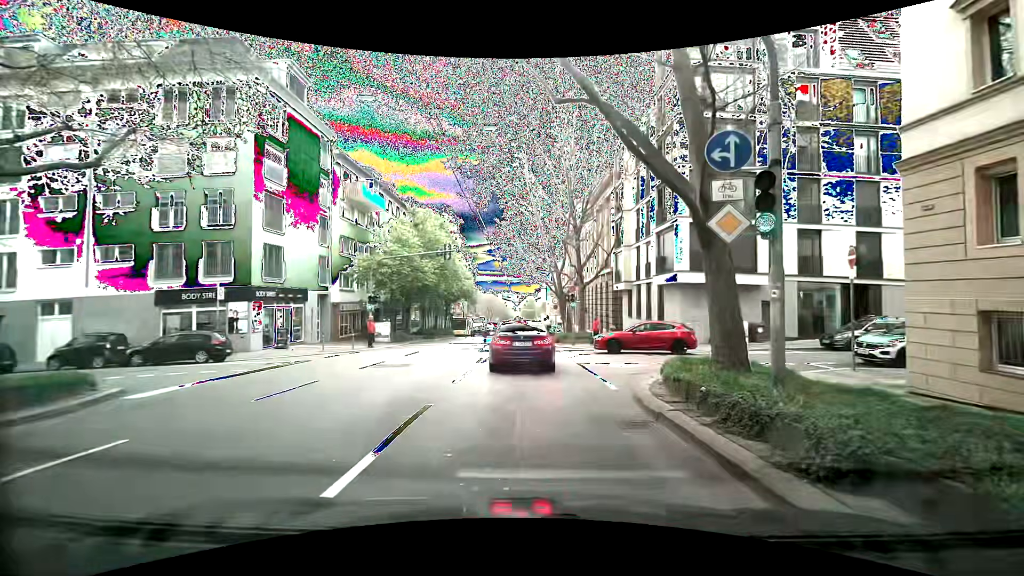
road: secondary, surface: asphalt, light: Day
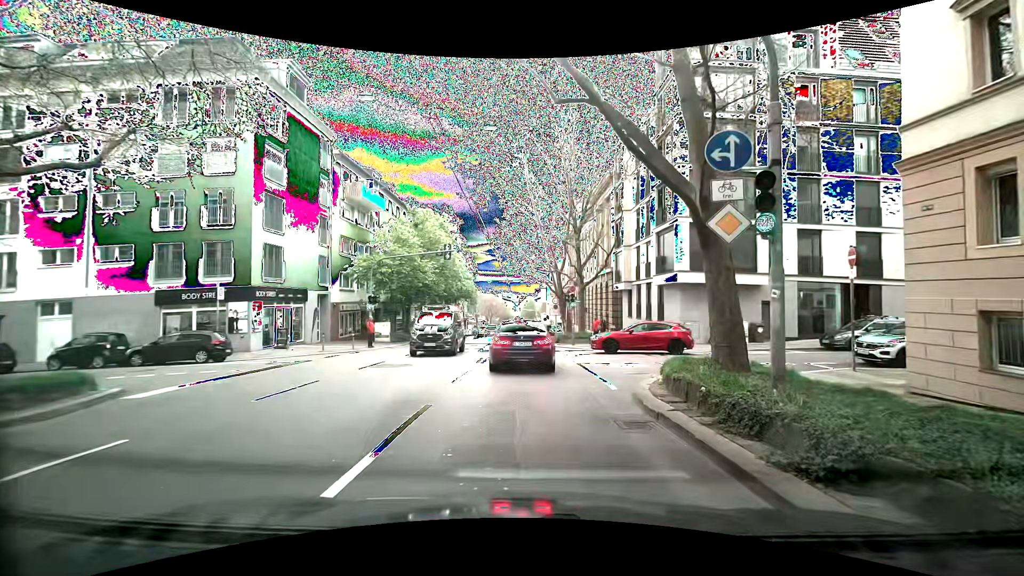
(0.0, 0.0) m; 0°
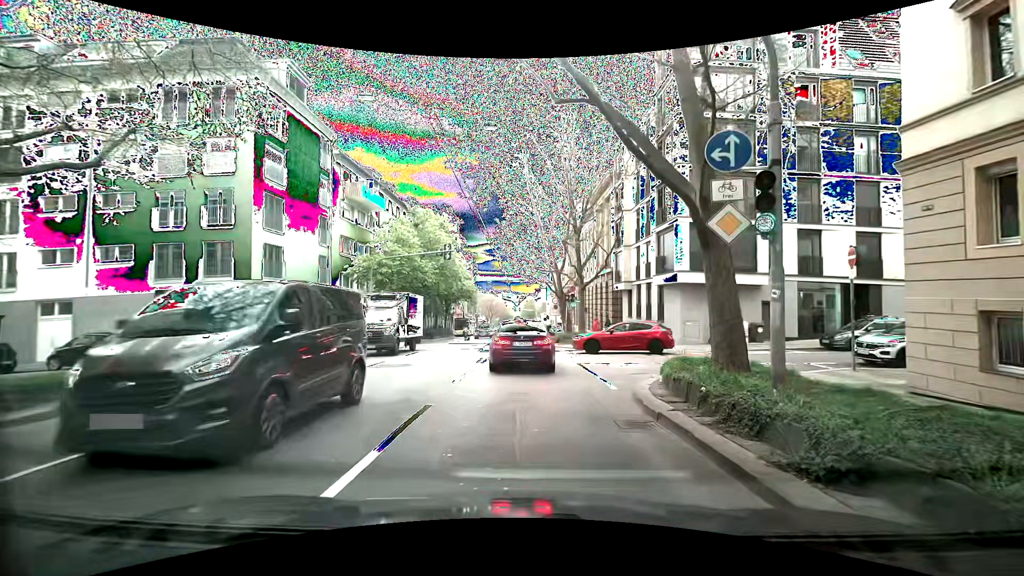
(0.0, 0.0) m; 0°
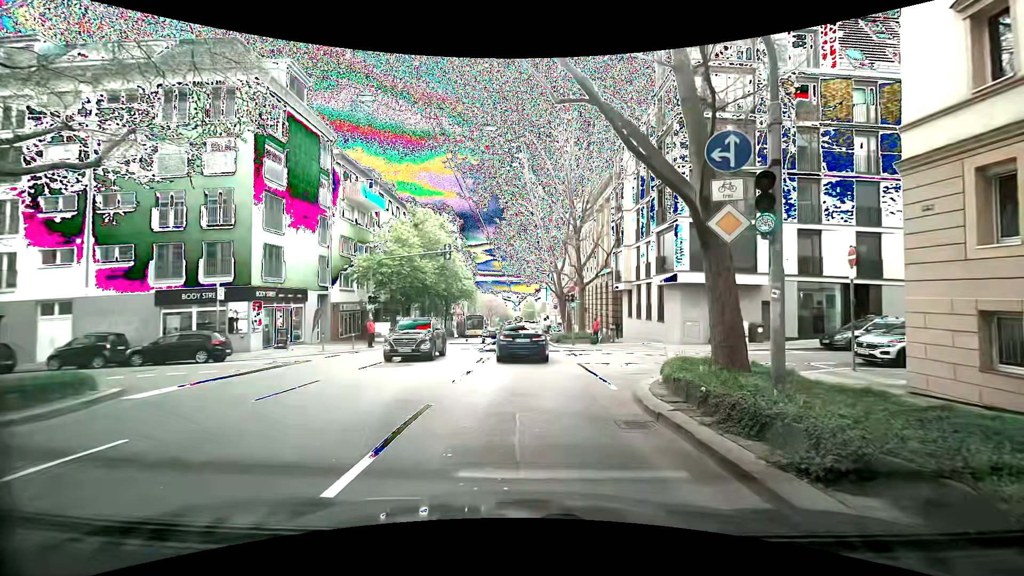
(0.0, 0.0) m; 0°
